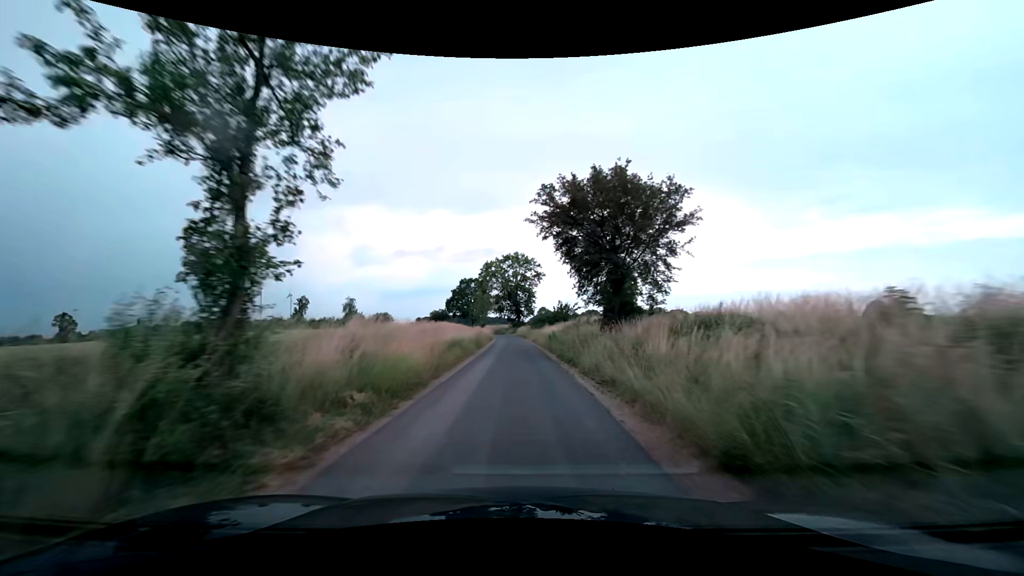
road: unclassified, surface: asphalt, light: Day
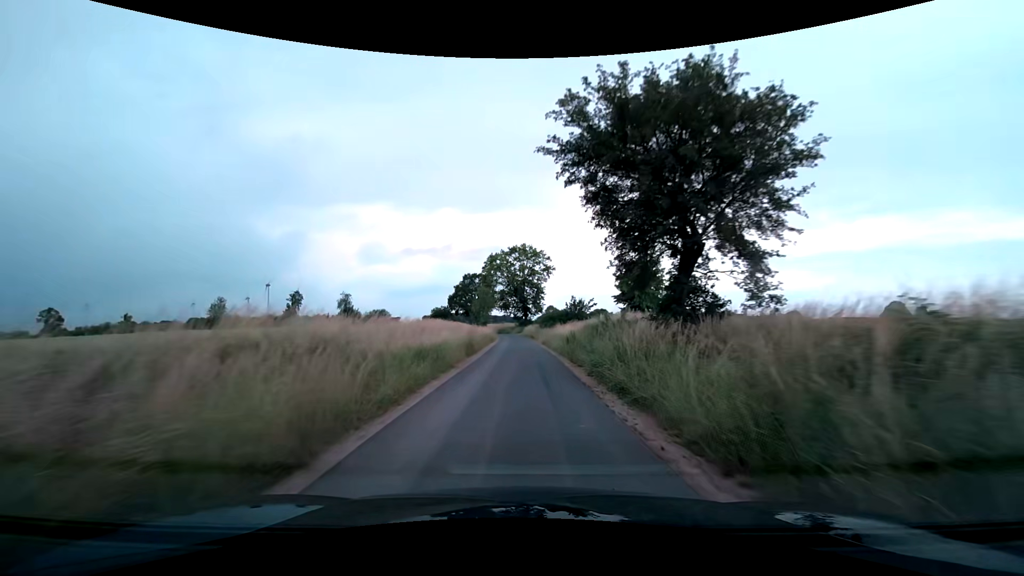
(-0.1, +9.1) m; -1°
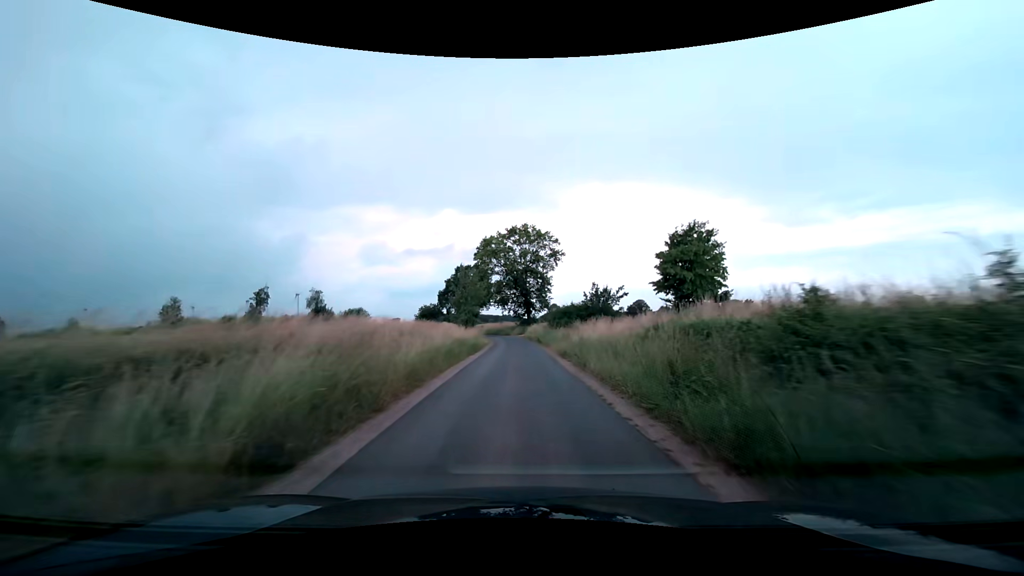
(0.0, +18.2) m; 0°
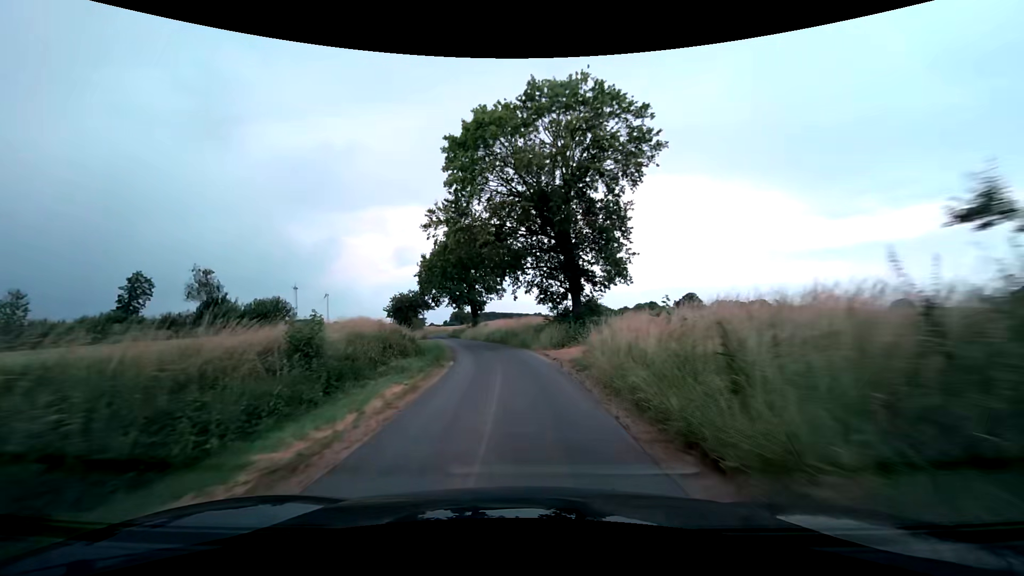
(-0.5, +44.5) m; -3°
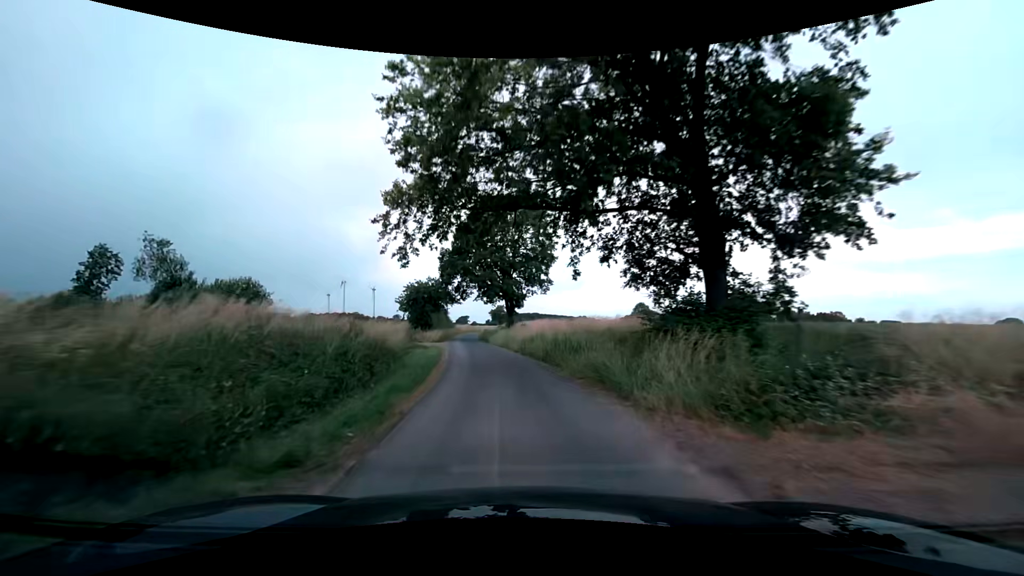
(-0.7, +16.9) m; -5°
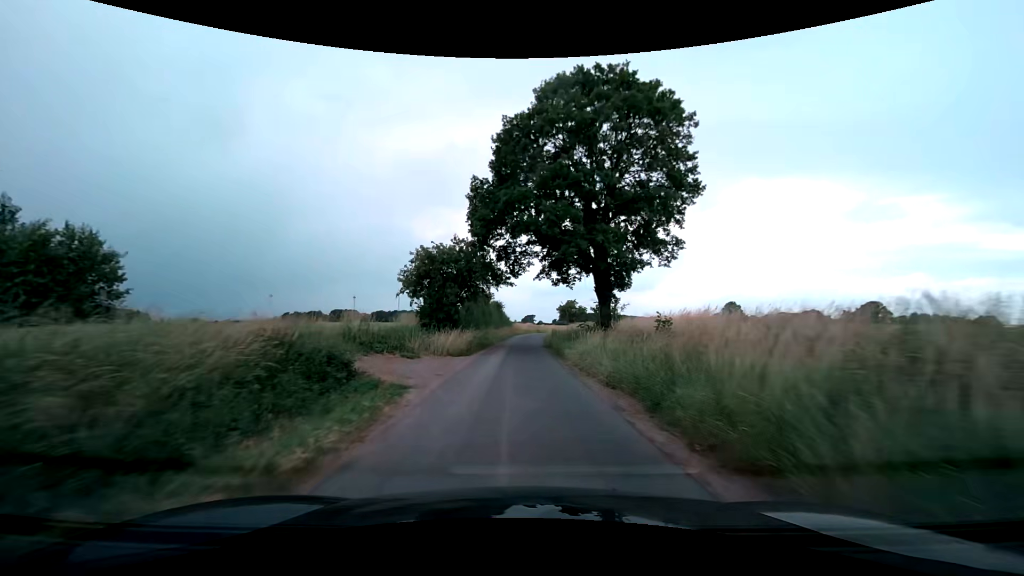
(-1.9, +25.5) m; -7°
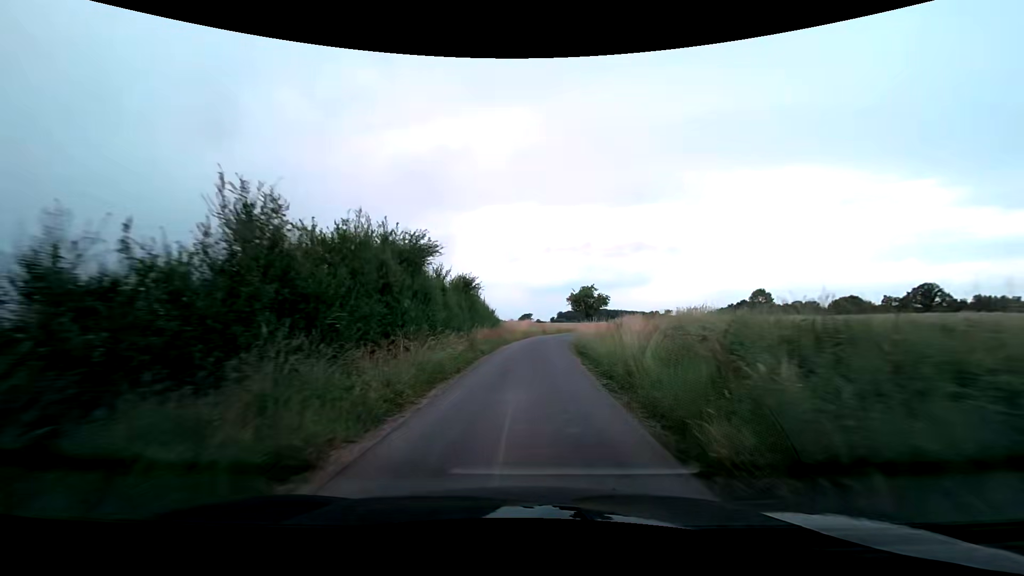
(-0.2, +35.3) m; 0°
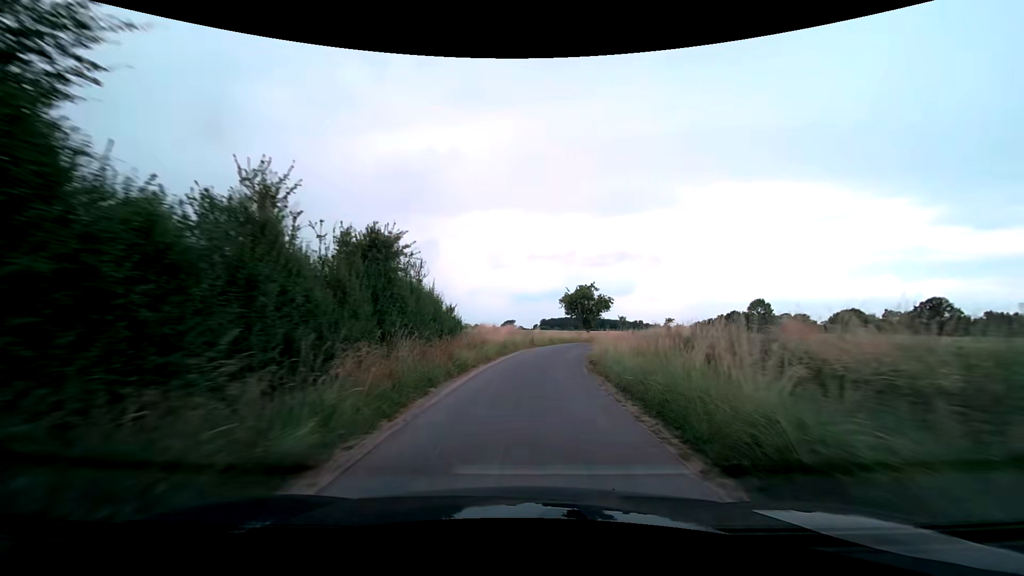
(+0.2, +17.5) m; +2°
(0, +10) (+1, +20) (+2, +30) (+4, +40) (+6, +49) (+9, +59) (+13, +68) (+17, +77) (+21, +86) (+26, +95) m
